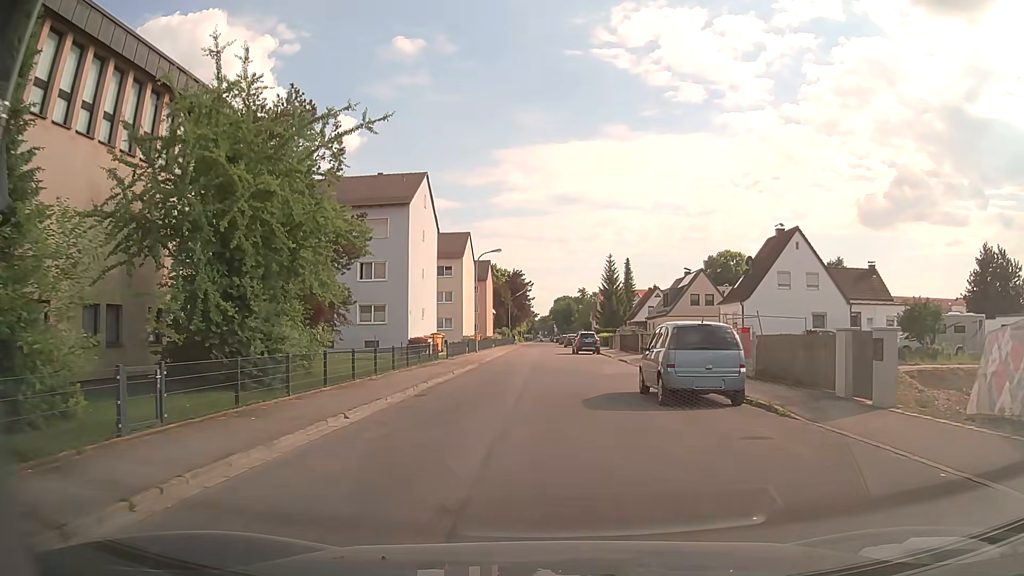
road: unclassified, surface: asphalt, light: Day
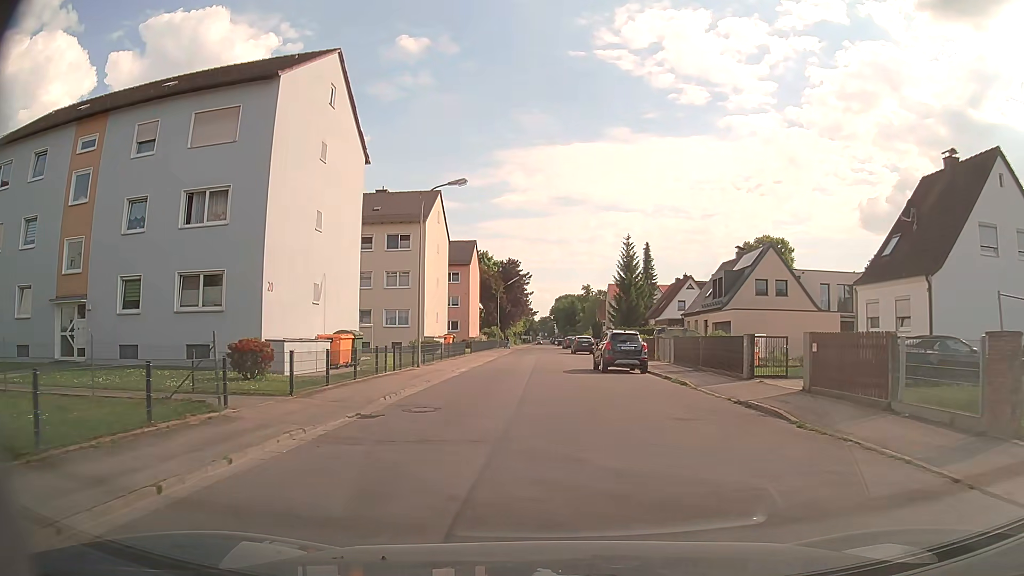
(+0.1, +23.2) m; 0°
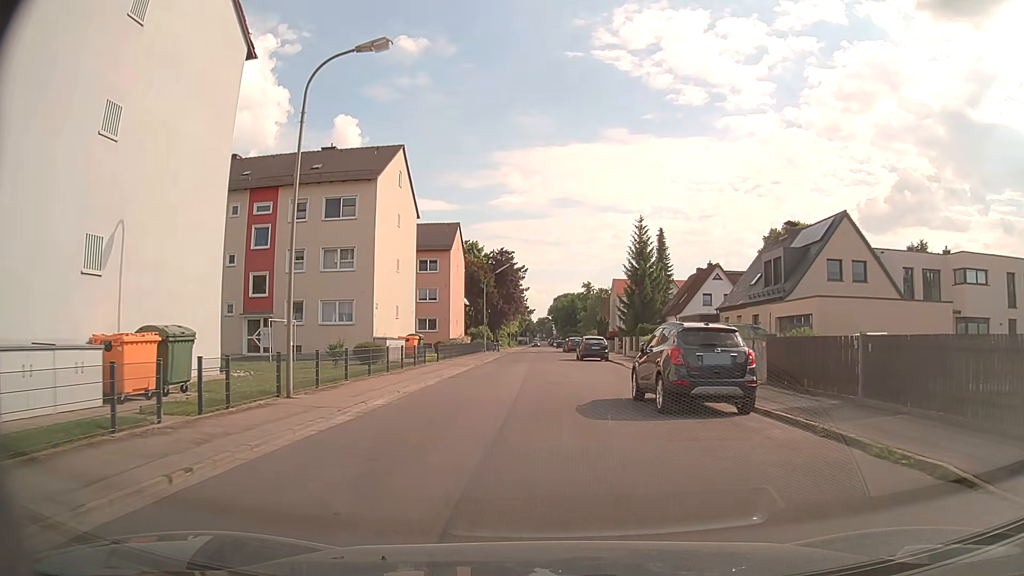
(0.0, +14.1) m; 0°
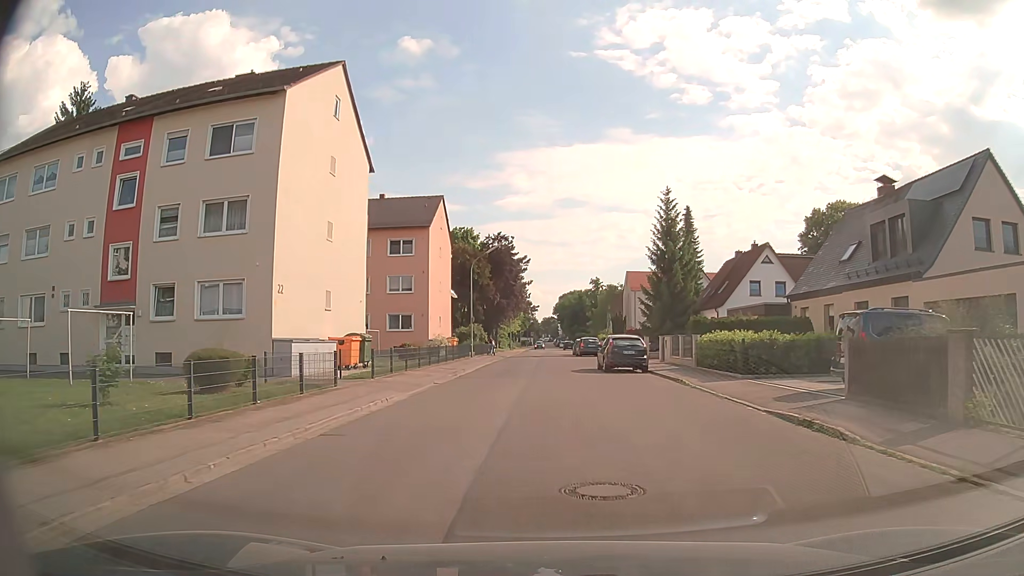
(0.0, +14.1) m; 0°
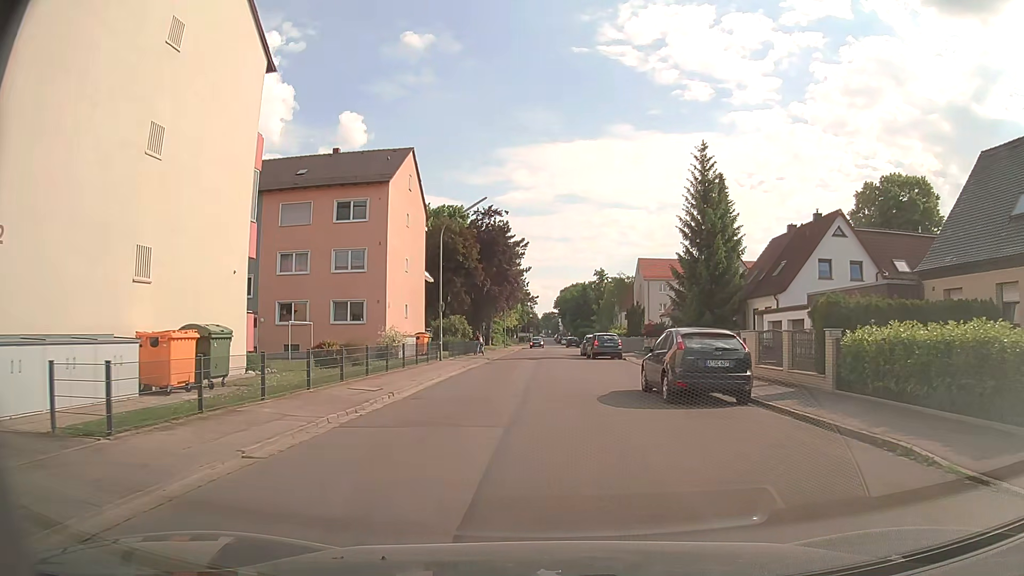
(-0.1, +13.6) m; -1°
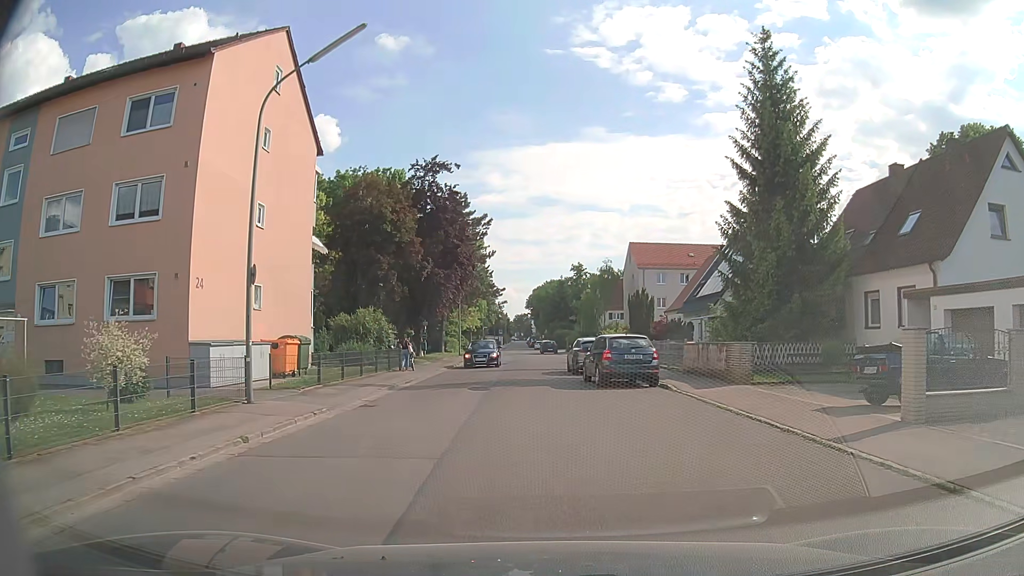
(+0.5, +18.9) m; +3°
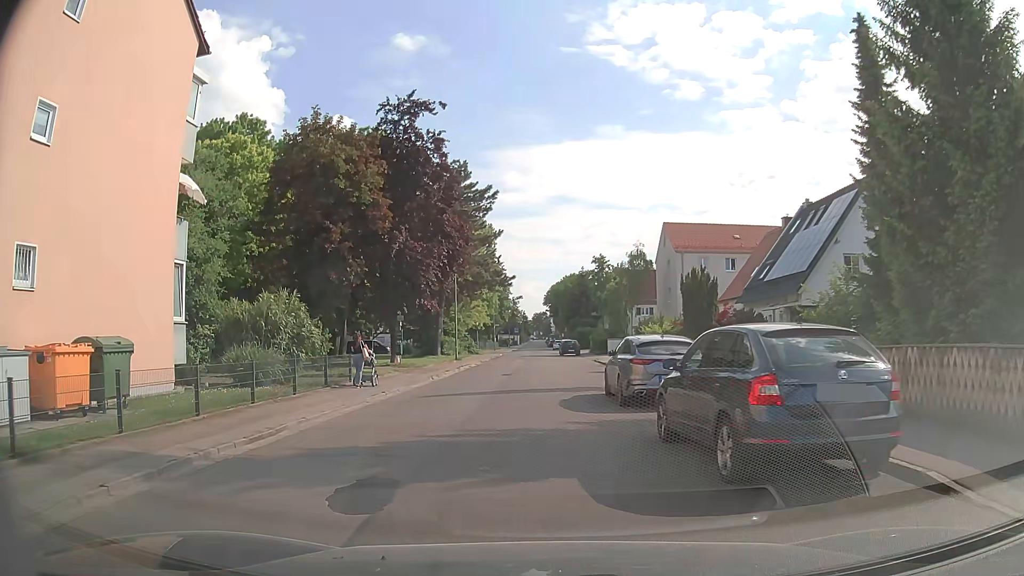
(0.0, +12.6) m; -1°
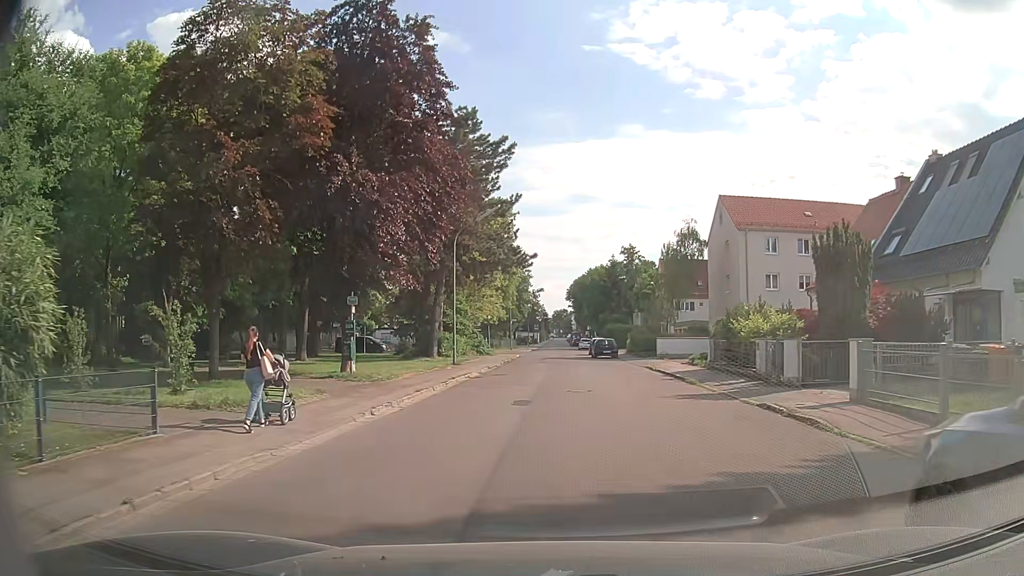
(-0.7, +13.1) m; -2°
(0, +10) (+1, +20) (+1, +30) (+1, +40) (+1, +50) (+1, +60) (+1, +70) (+1, +80) (+1, +90) (+2, +100) m
